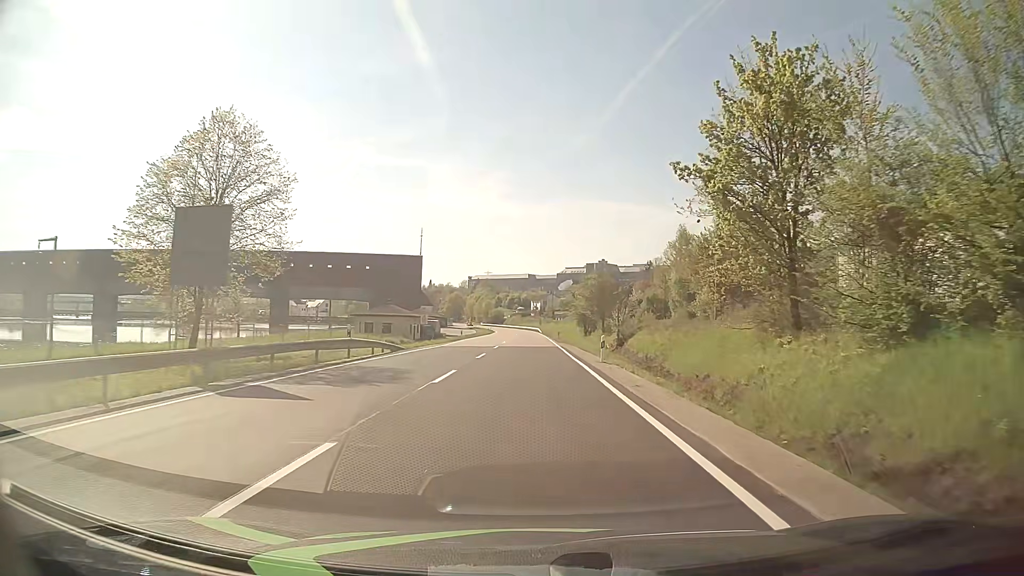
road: primary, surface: asphalt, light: Day
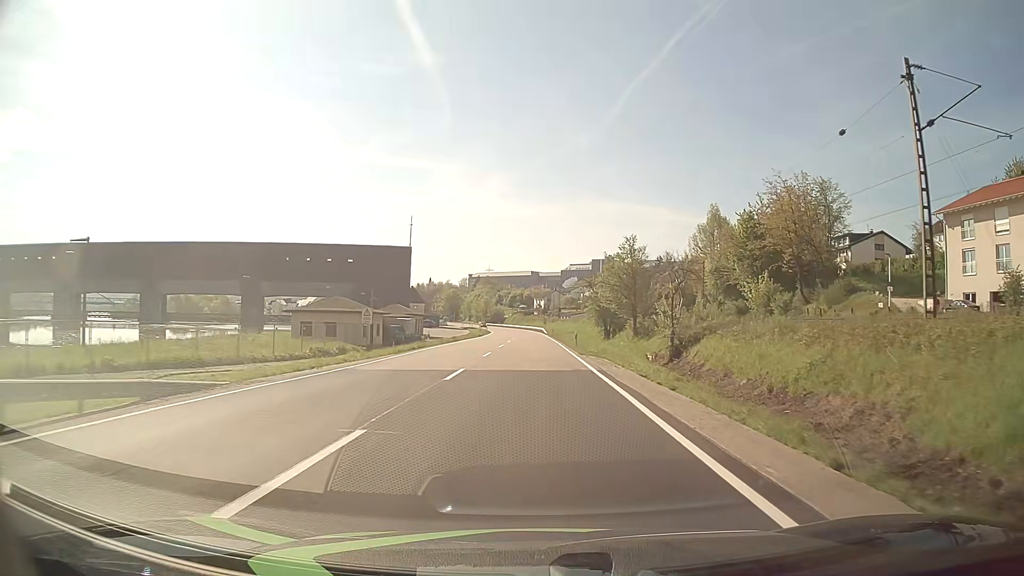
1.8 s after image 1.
(-0.1, +23.0) m; -1°
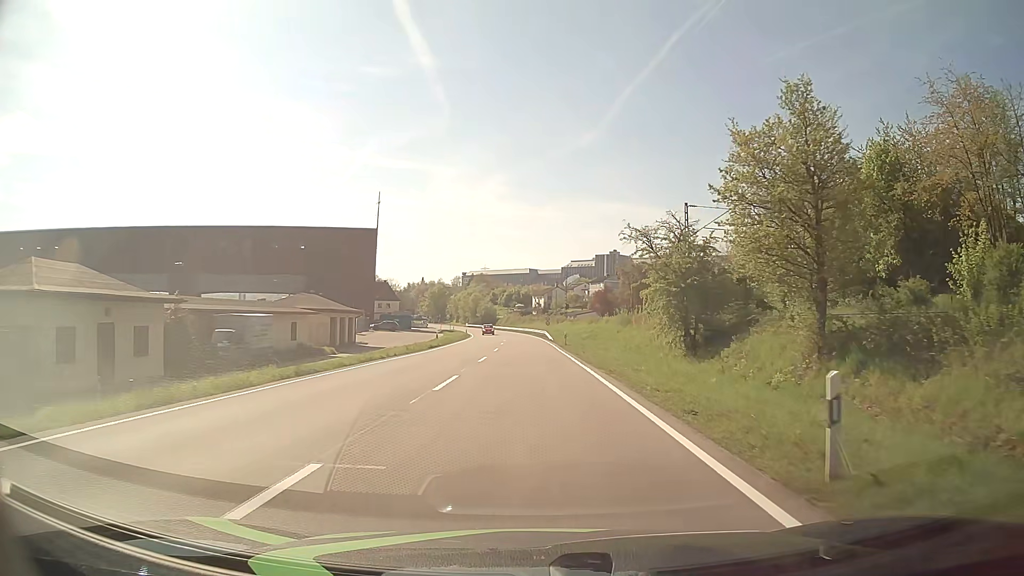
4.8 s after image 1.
(+0.2, +38.3) m; 0°
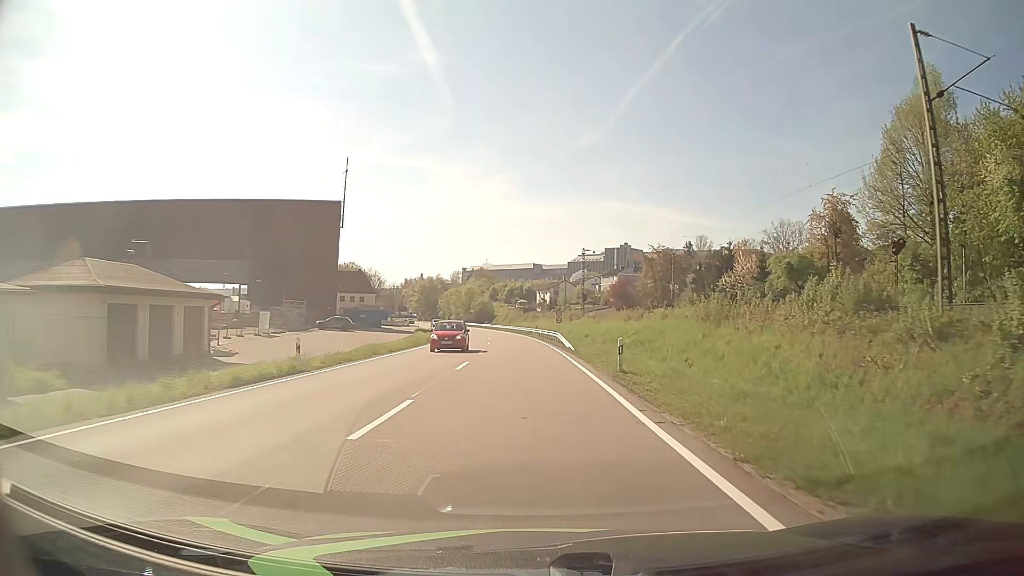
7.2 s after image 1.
(0.0, +30.5) m; 0°
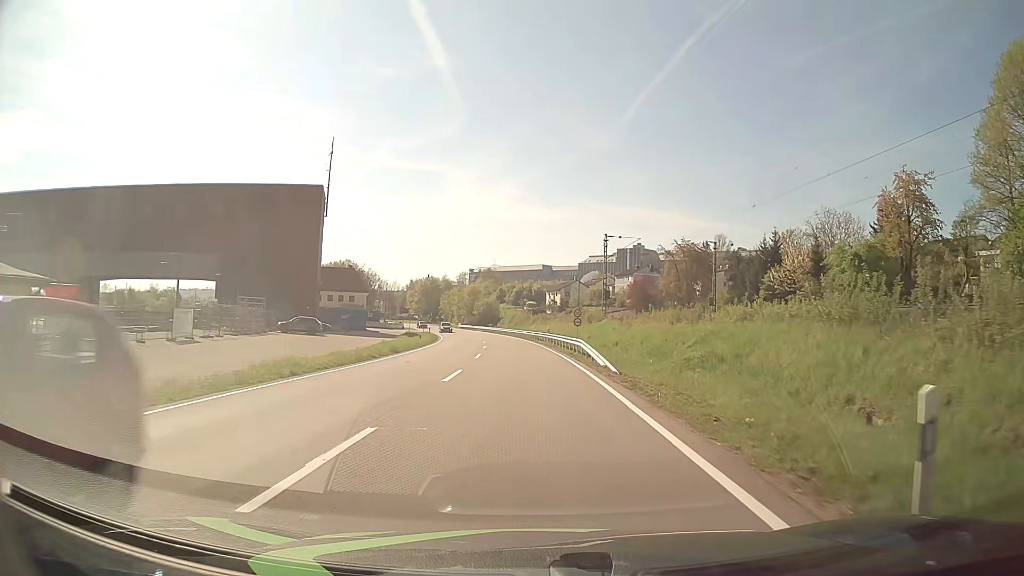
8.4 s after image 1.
(0.0, +15.2) m; 0°
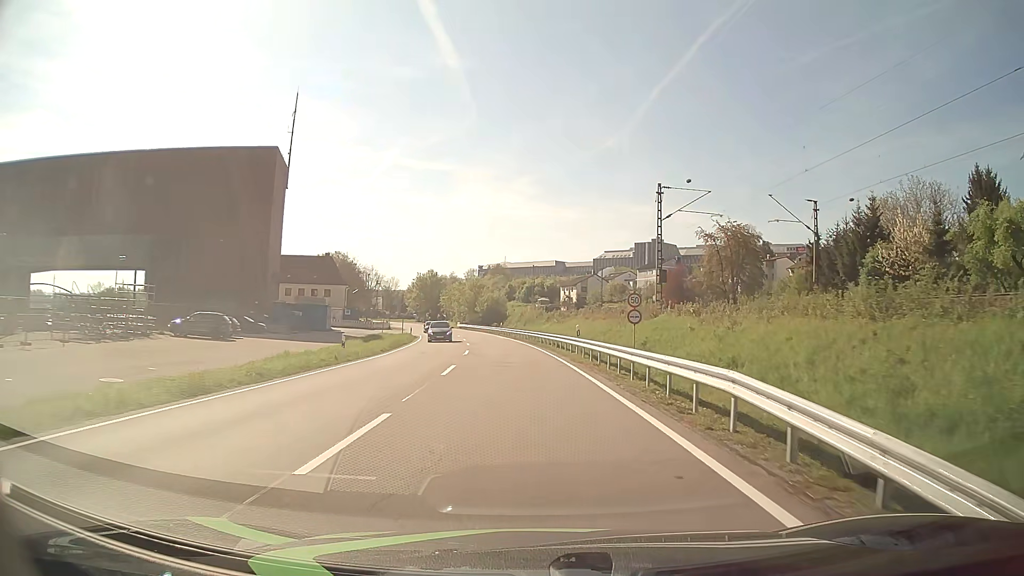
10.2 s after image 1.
(-0.2, +22.8) m; -1°
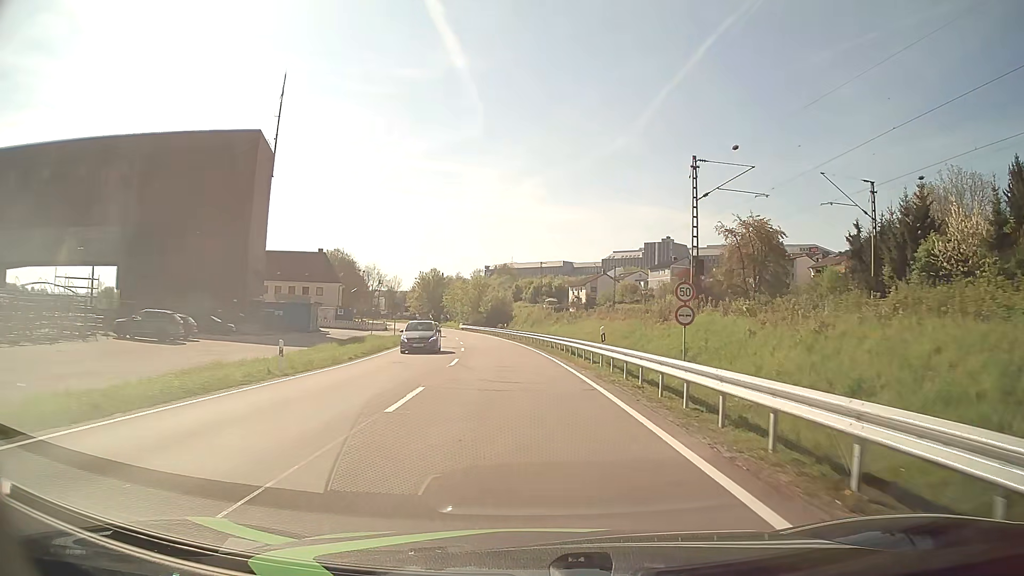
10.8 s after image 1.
(0.0, +7.6) m; -1°
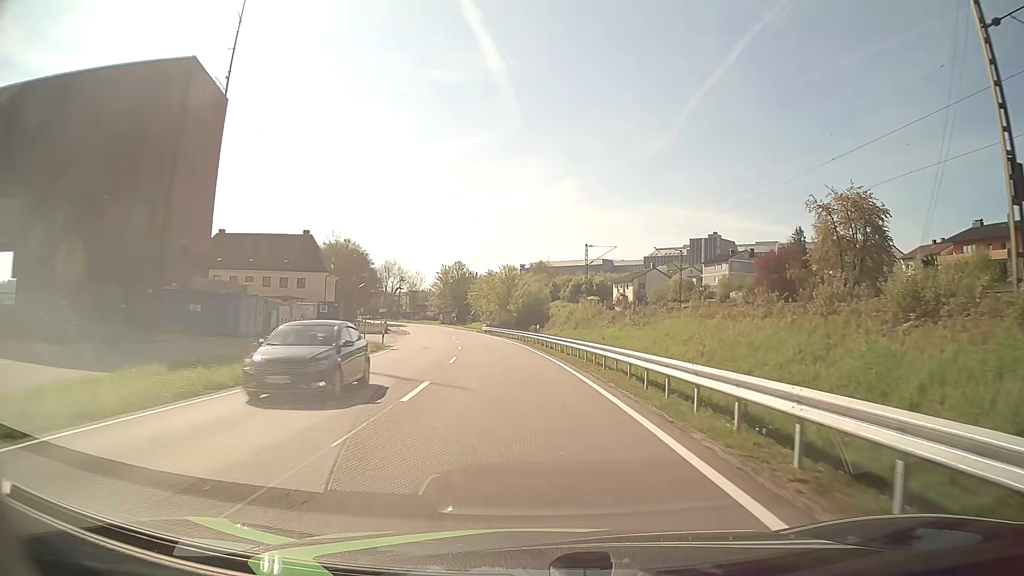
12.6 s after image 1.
(-0.6, +22.8) m; -3°
(0, +10) (0, +20) (-1, +30) (-2, +40) (-3, +50) (-5, +60) (-6, +70) (-8, +79) (-10, +89) (-13, +99) m
